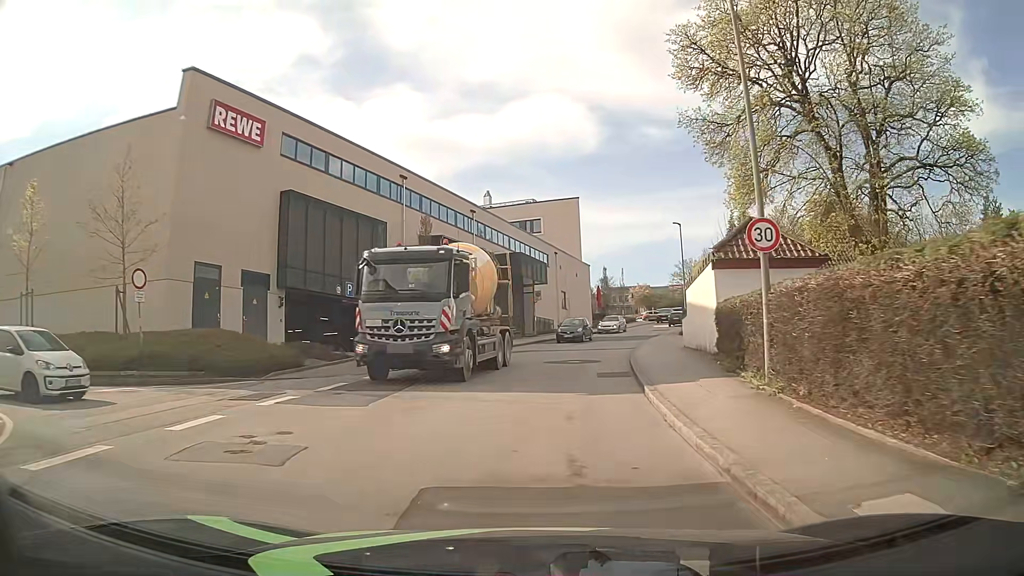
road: unclassified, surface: asphalt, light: Day
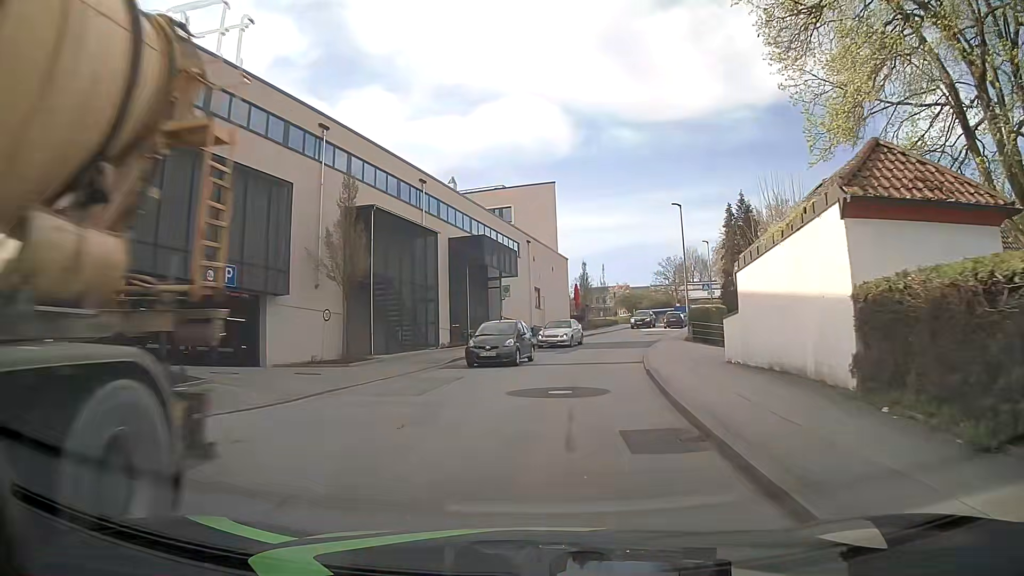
(+0.1, +9.6) m; +2°
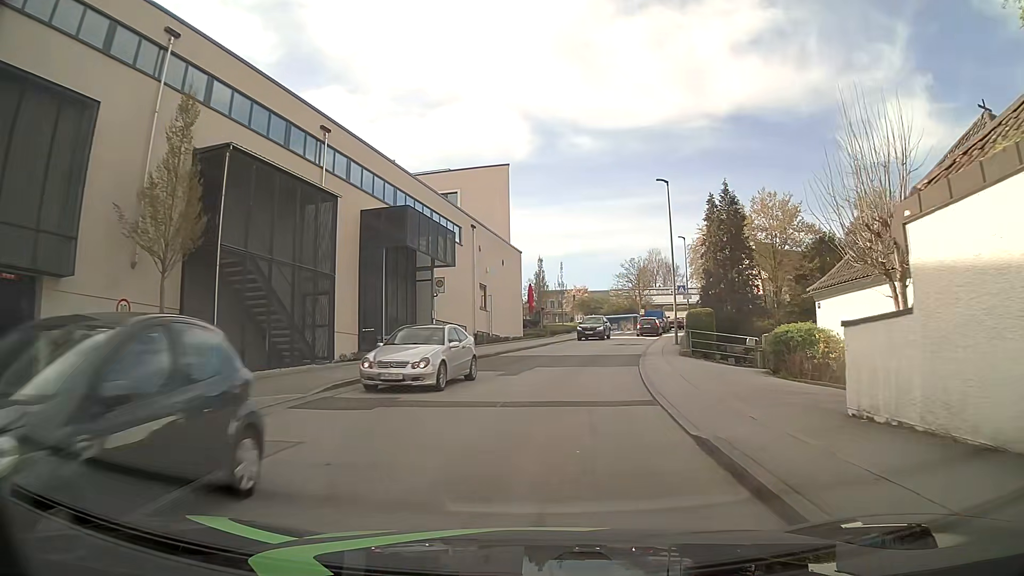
(+0.3, +9.5) m; +4°
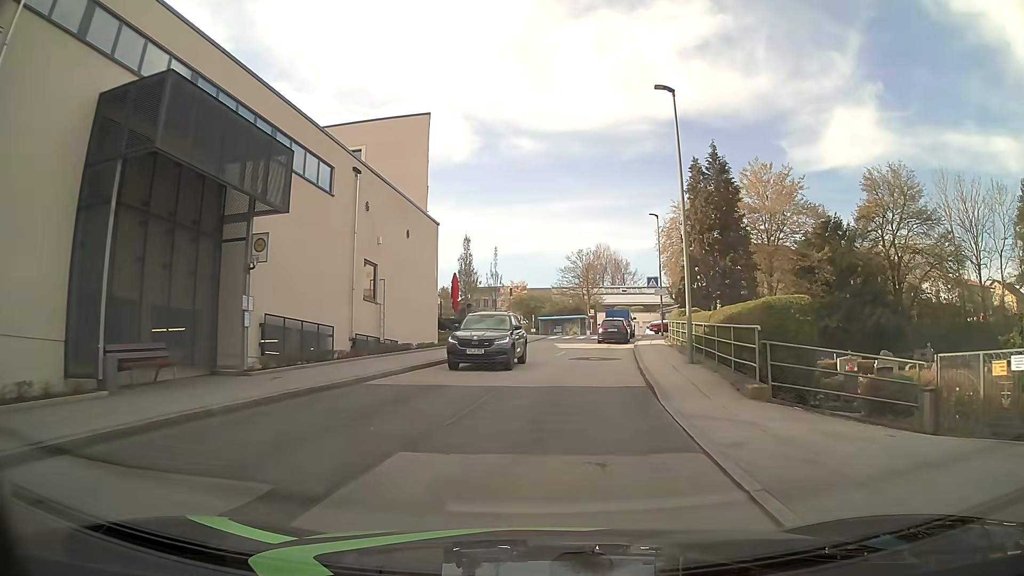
(+0.7, +14.2) m; +6°
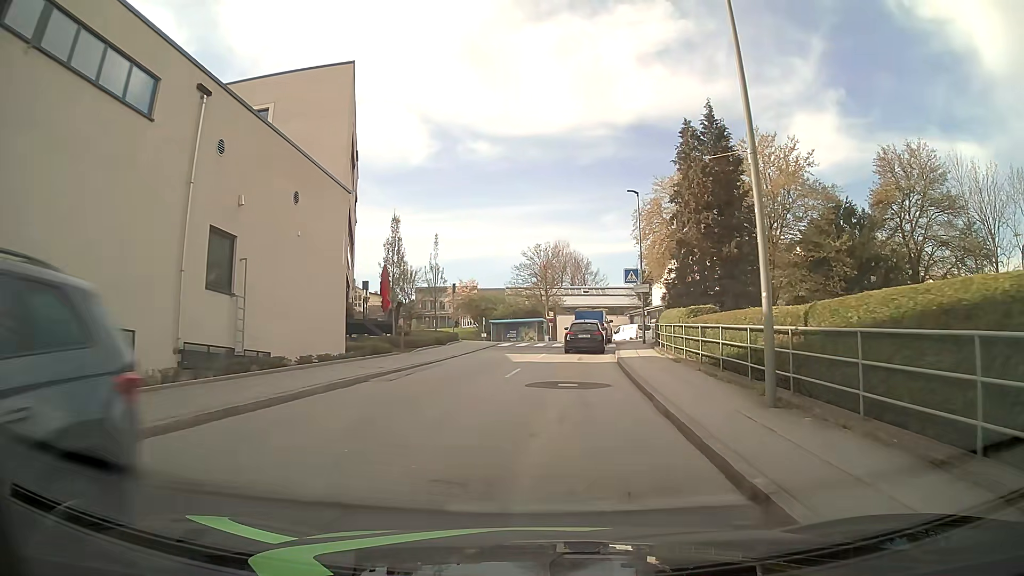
(+0.2, +9.6) m; +2°
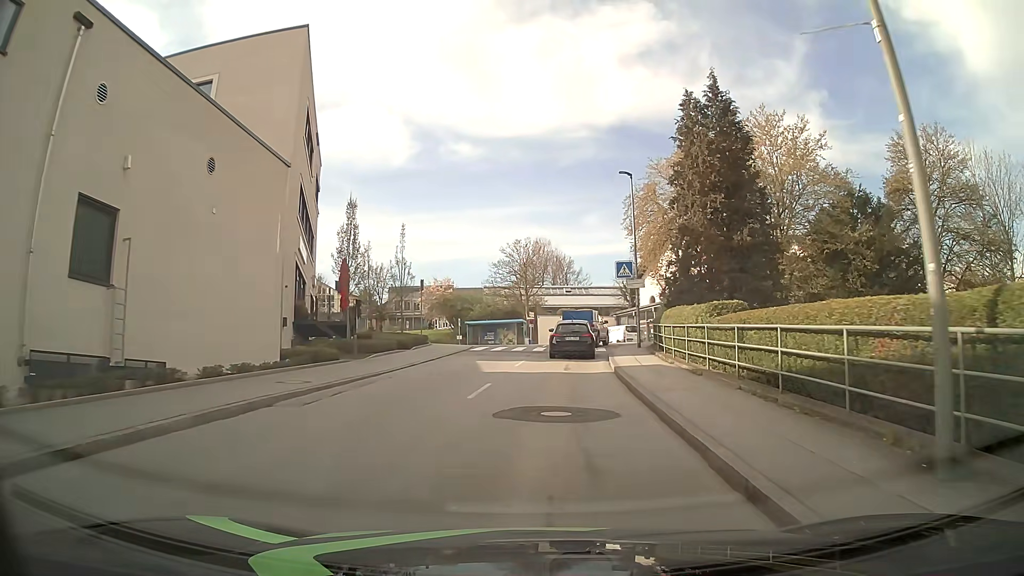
(+0.2, +4.8) m; +3°
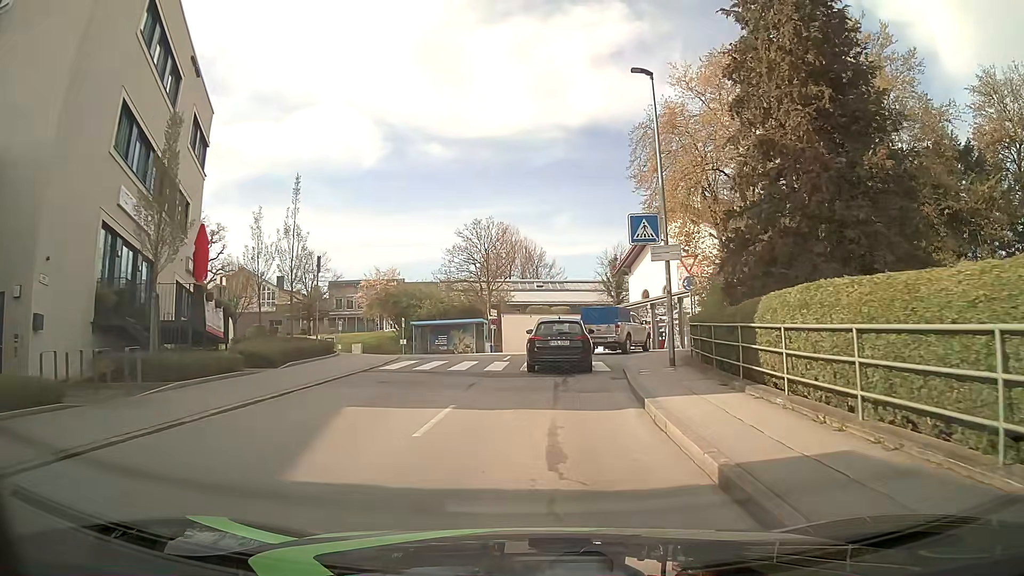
(+0.3, +13.2) m; +2°
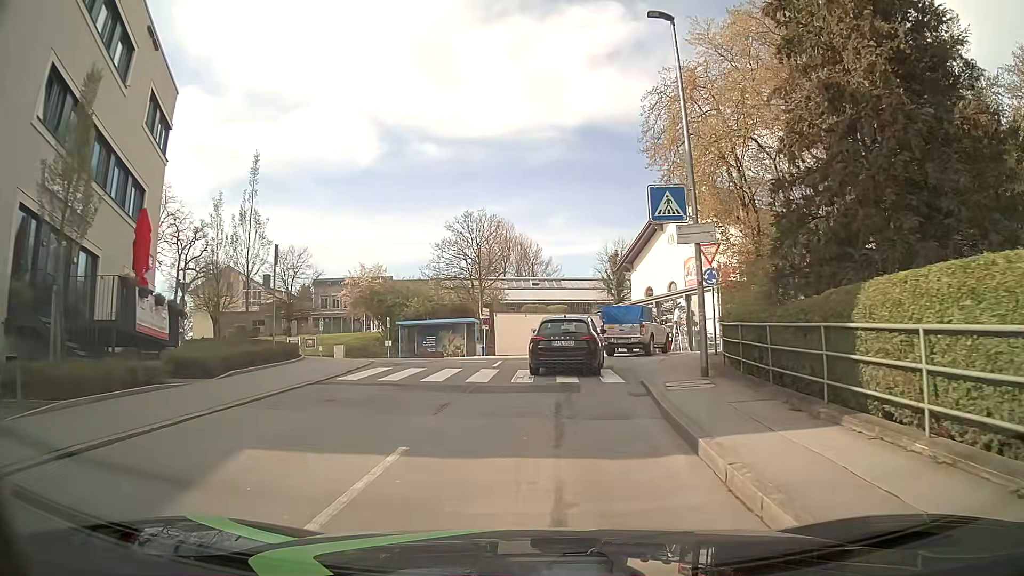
(0.0, +3.7) m; +1°
